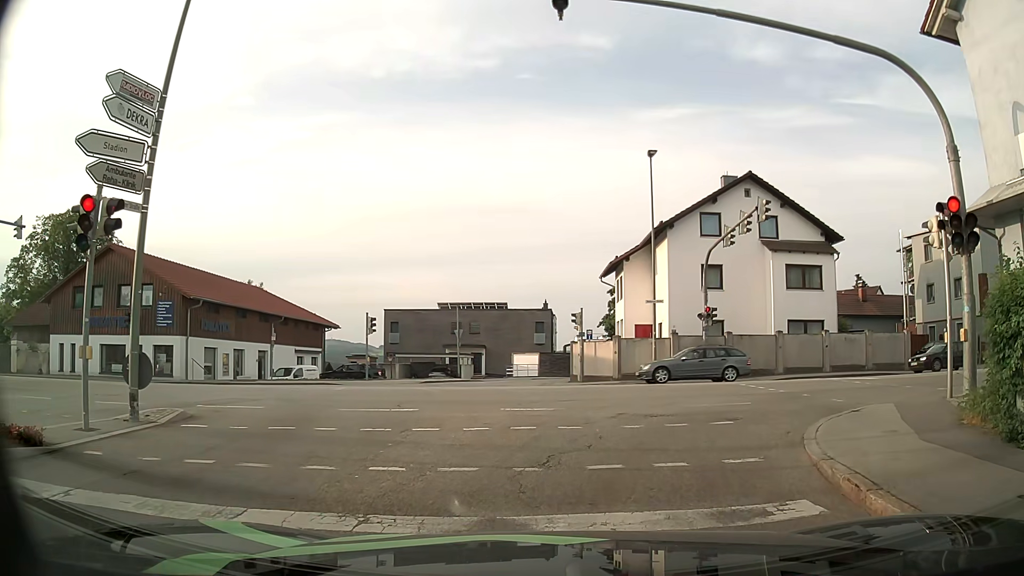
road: tertiary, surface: asphalt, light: Day
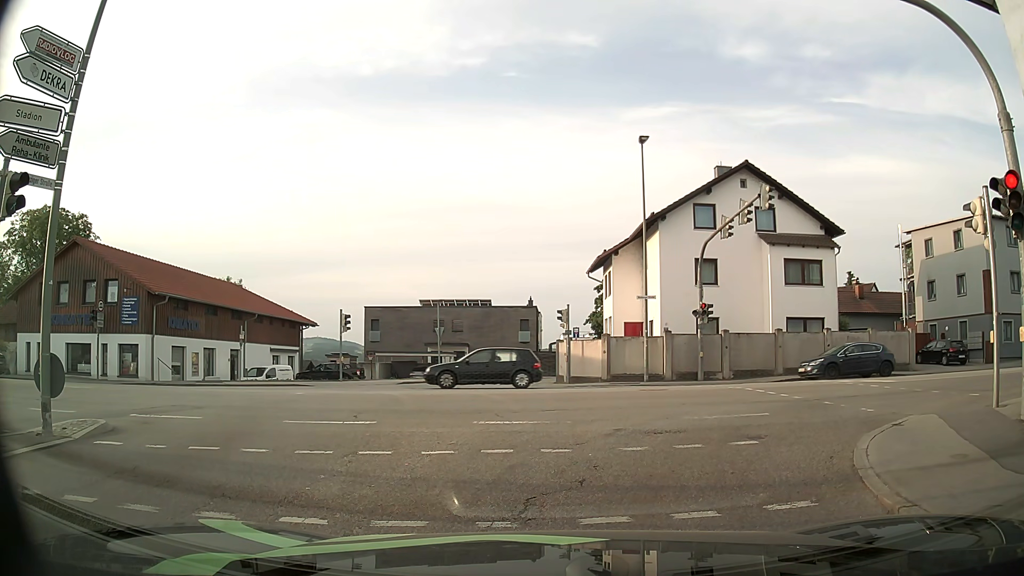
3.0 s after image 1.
(+0.1, +1.8) m; +2°
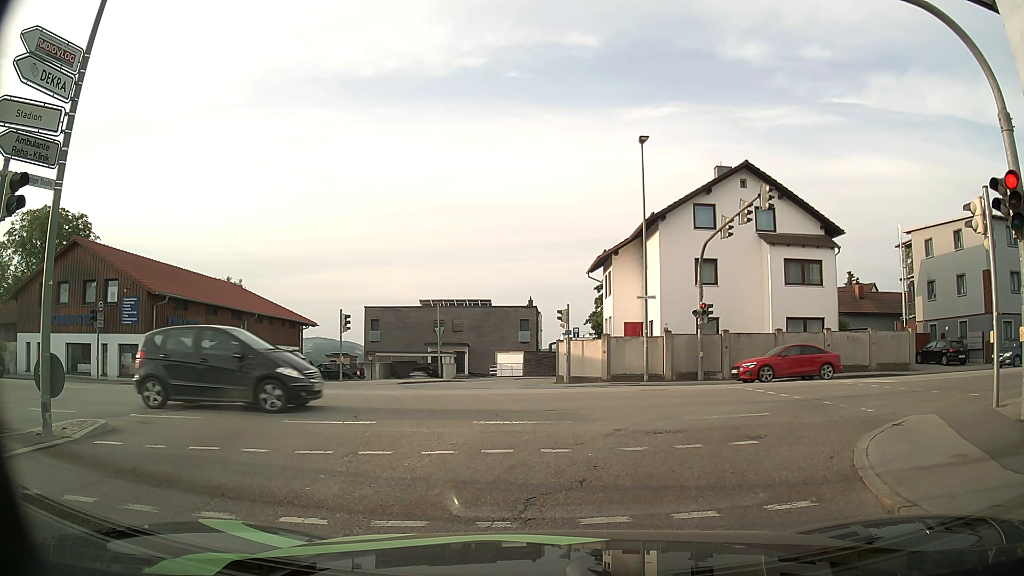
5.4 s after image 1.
(0.0, 0.0) m; 0°
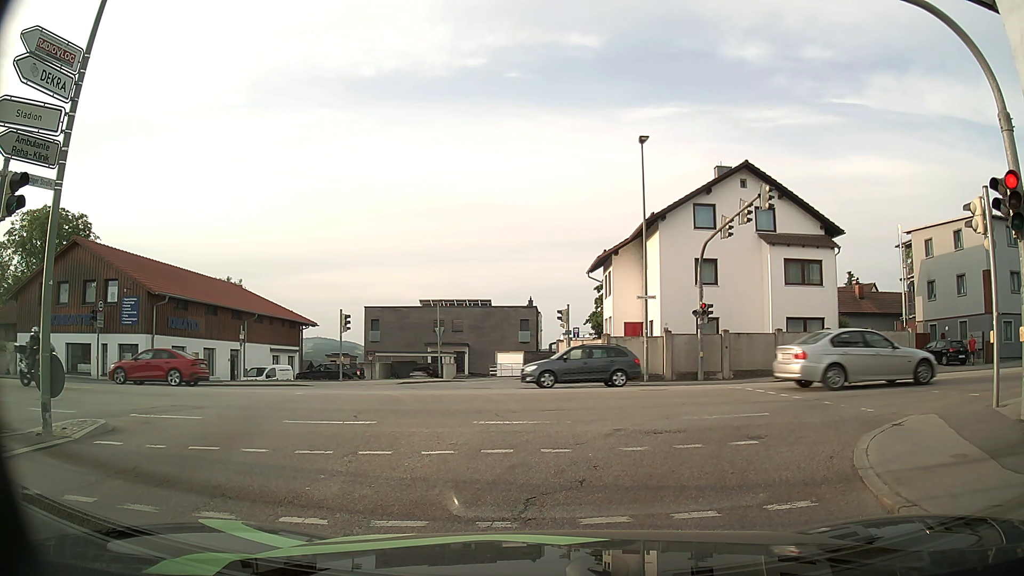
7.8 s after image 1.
(0.0, 0.0) m; 0°
